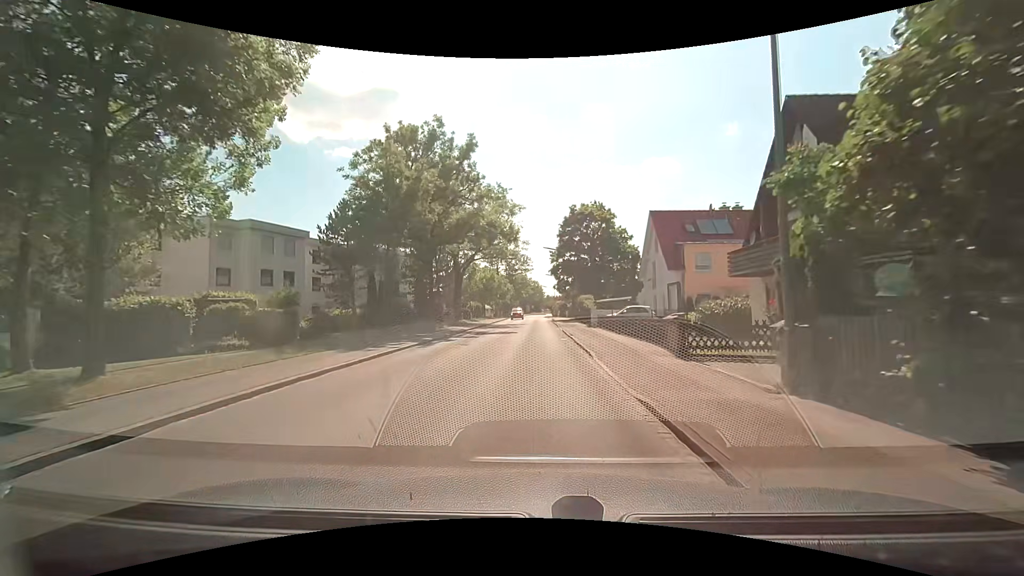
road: tertiary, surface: asphalt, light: Day
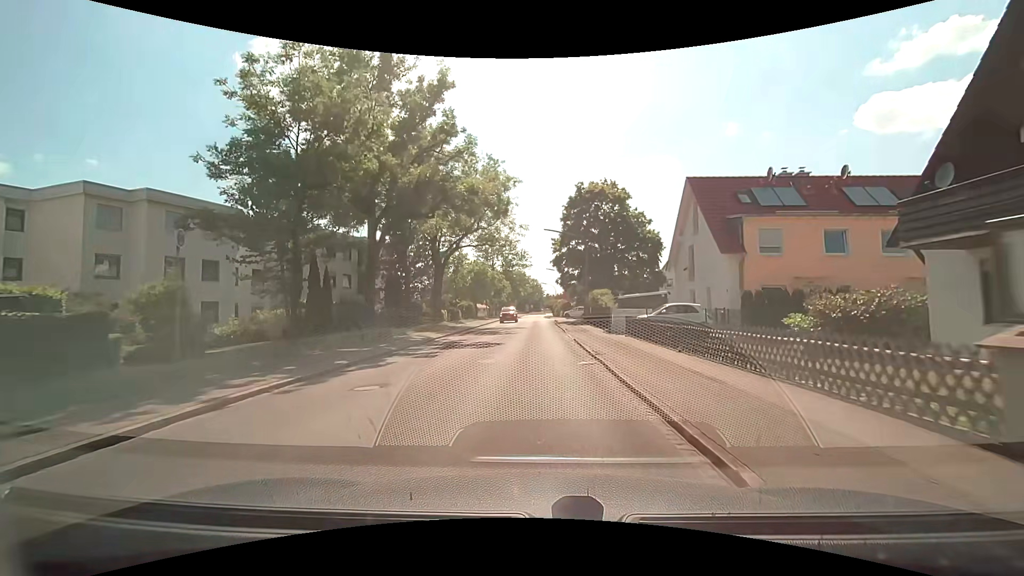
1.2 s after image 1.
(-0.2, +10.5) m; 0°
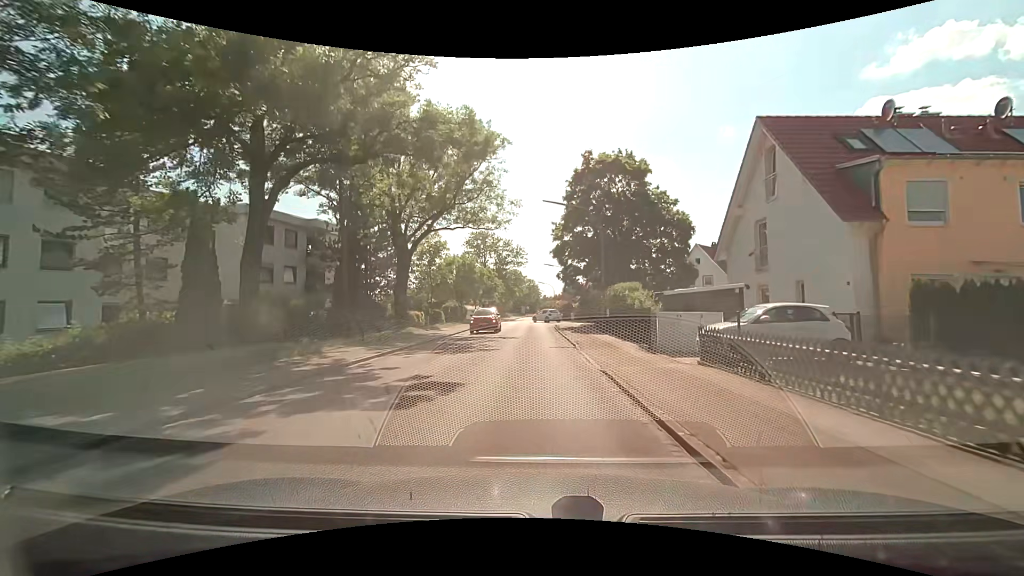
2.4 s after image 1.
(-0.1, +10.5) m; -1°
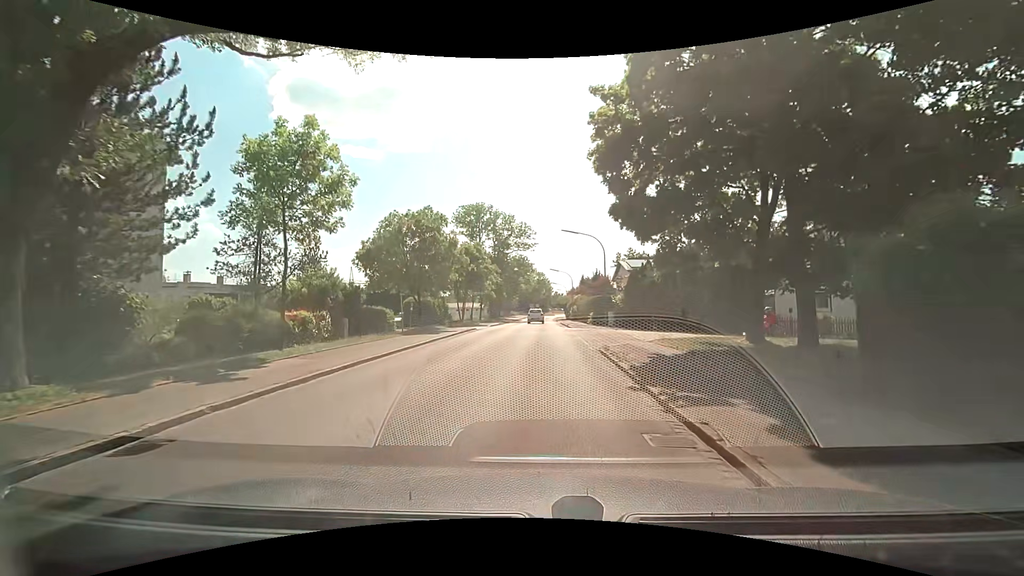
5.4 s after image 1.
(0.0, +25.2) m; -1°
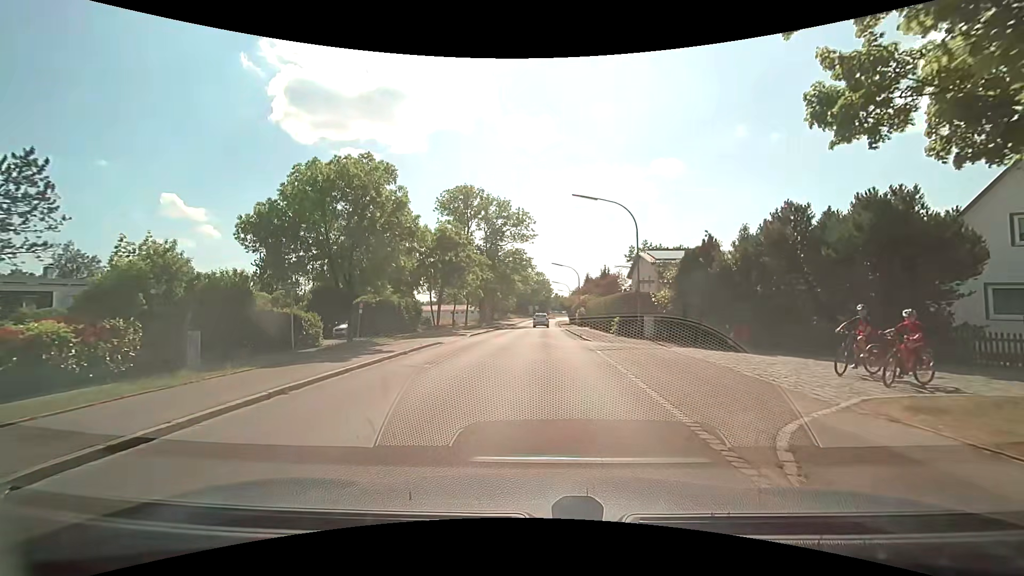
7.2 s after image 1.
(0.0, +12.3) m; -1°
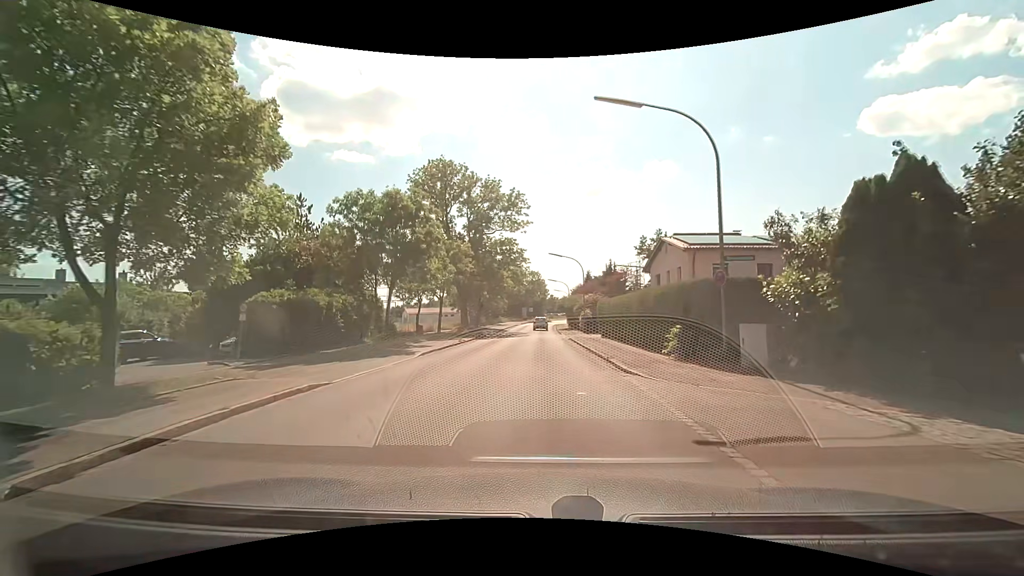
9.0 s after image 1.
(+0.3, +12.2) m; +2°
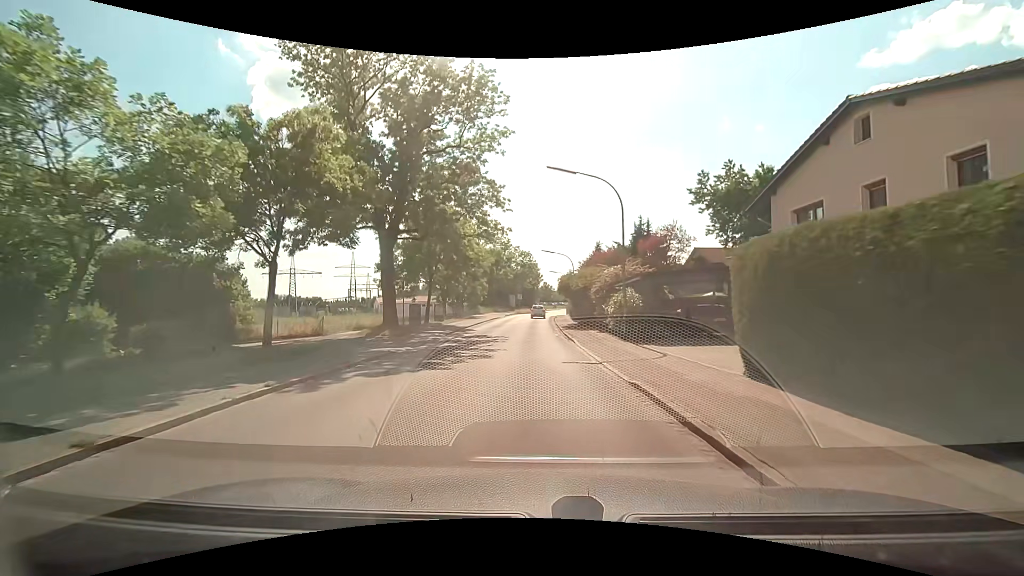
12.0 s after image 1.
(0.0, +25.5) m; 0°
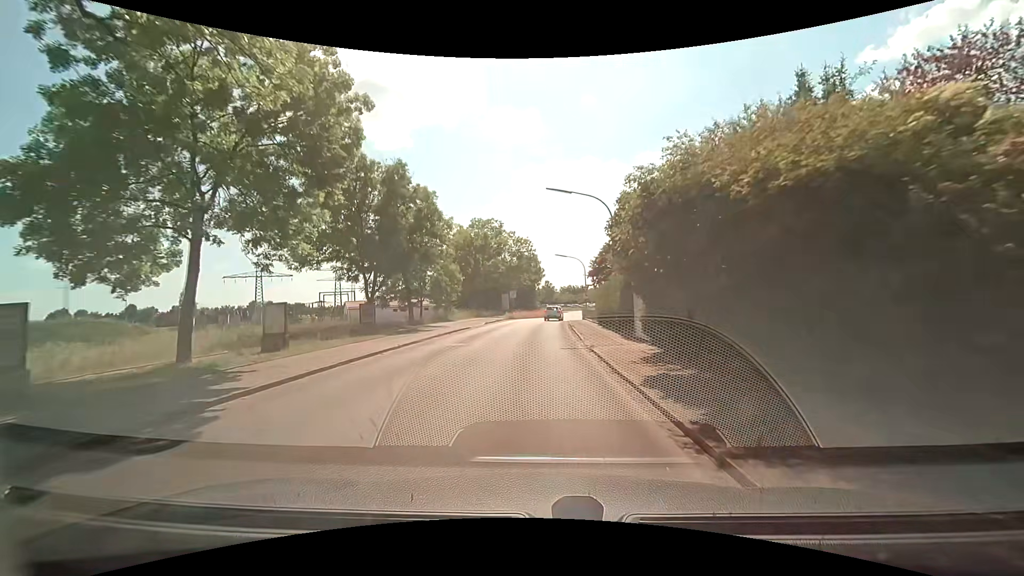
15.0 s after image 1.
(-0.1, +27.2) m; -1°
(0, +10) (0, +20) (+1, +30) (+1, +40) (+2, +50) (+4, +60) (+8, +69) (+9, +79) (+8, +88) (+9, +98) m
